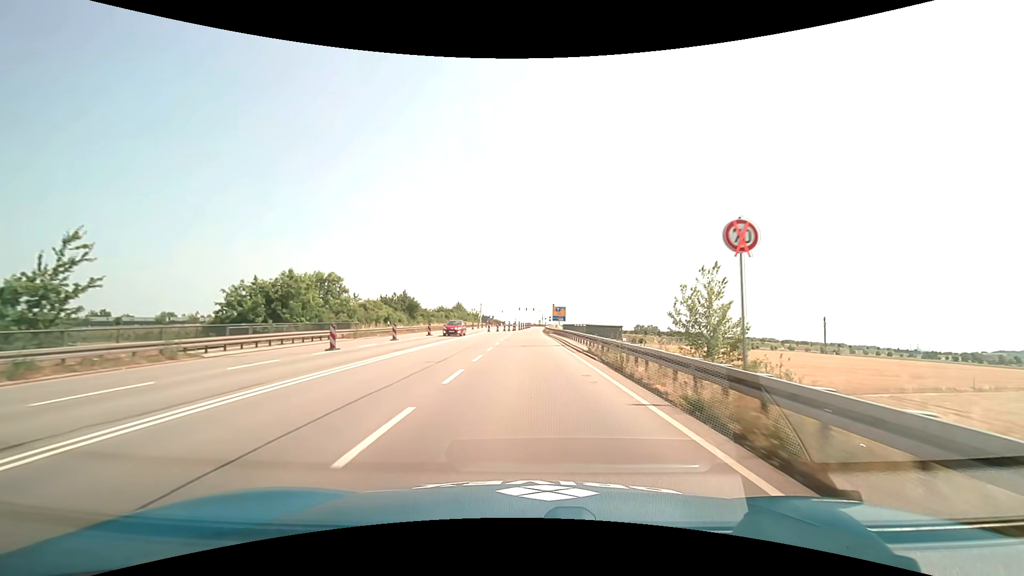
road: primary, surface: asphalt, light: Day
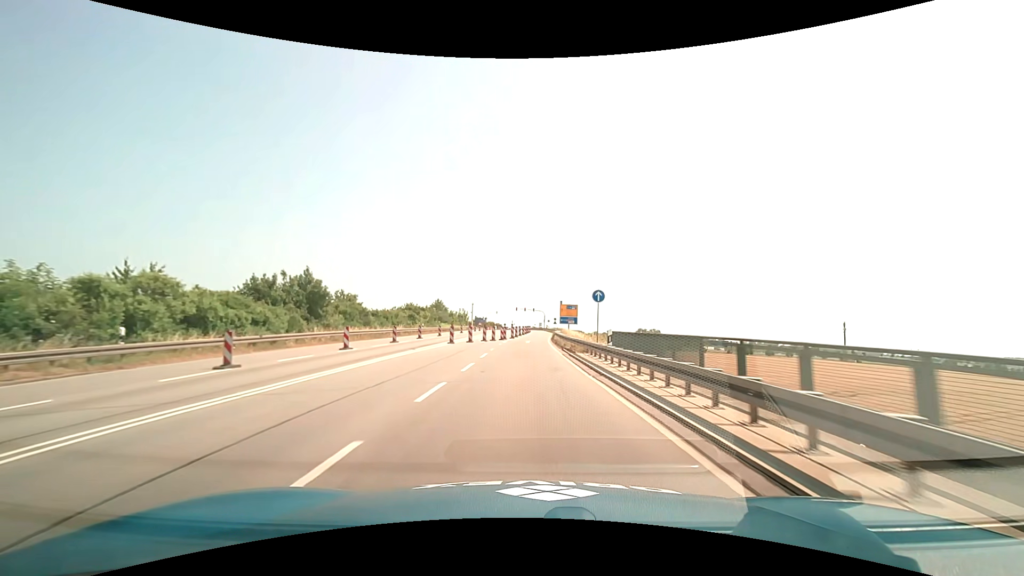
(0.0, +32.2) m; 0°
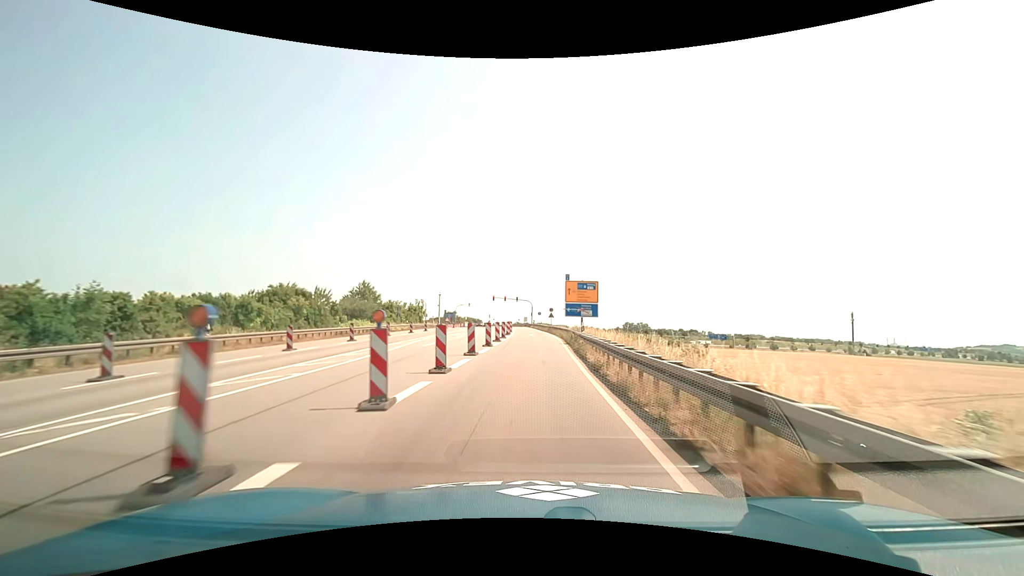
(+0.6, +42.9) m; +2°
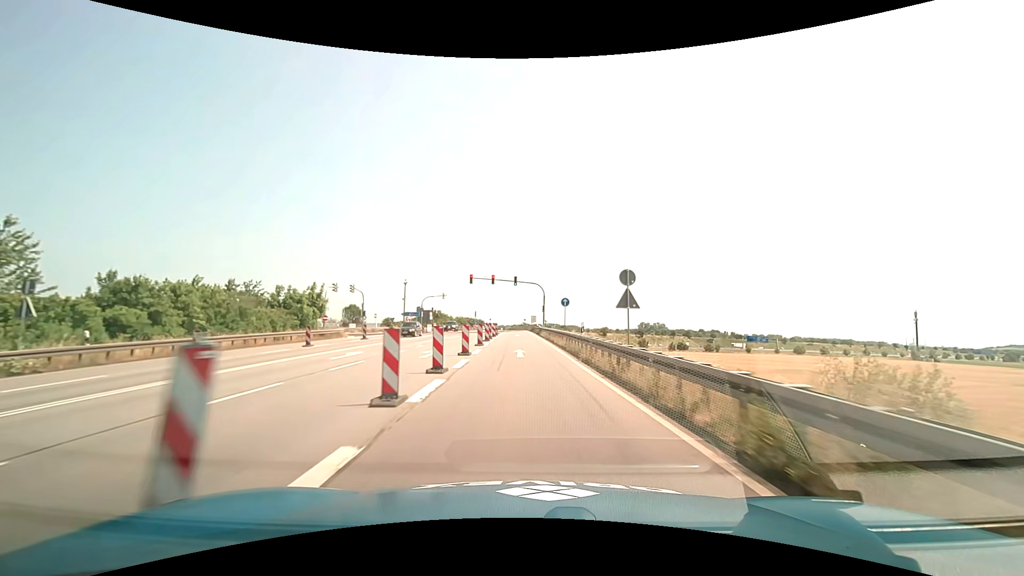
(+0.2, +53.6) m; -1°
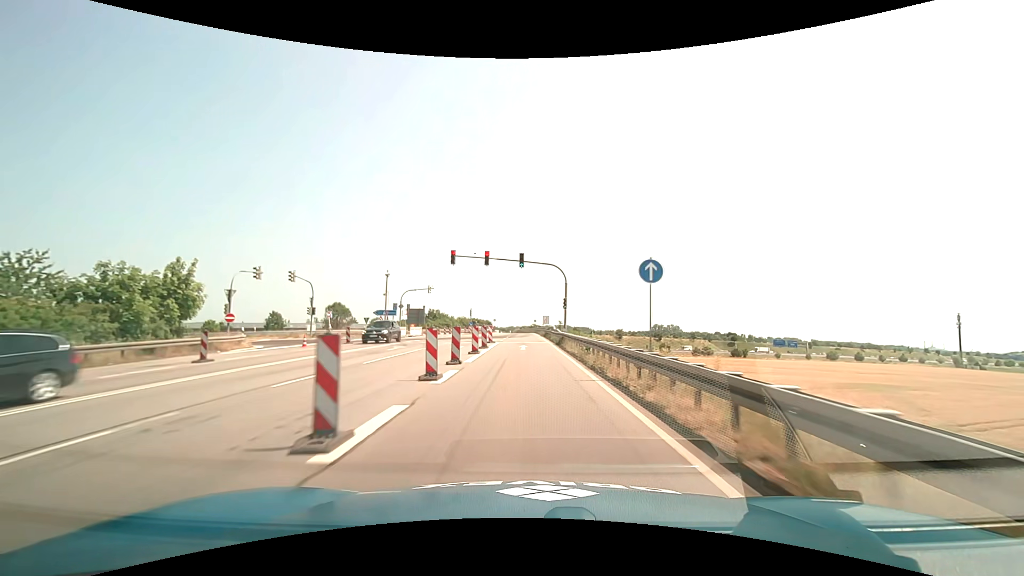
(-0.2, +21.5) m; -1°
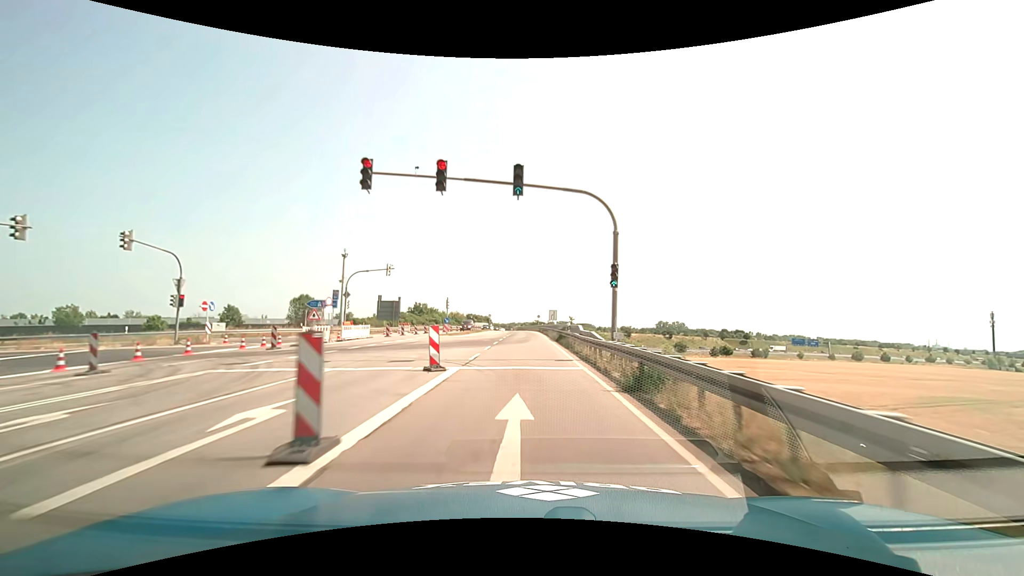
(-0.1, +21.5) m; 0°
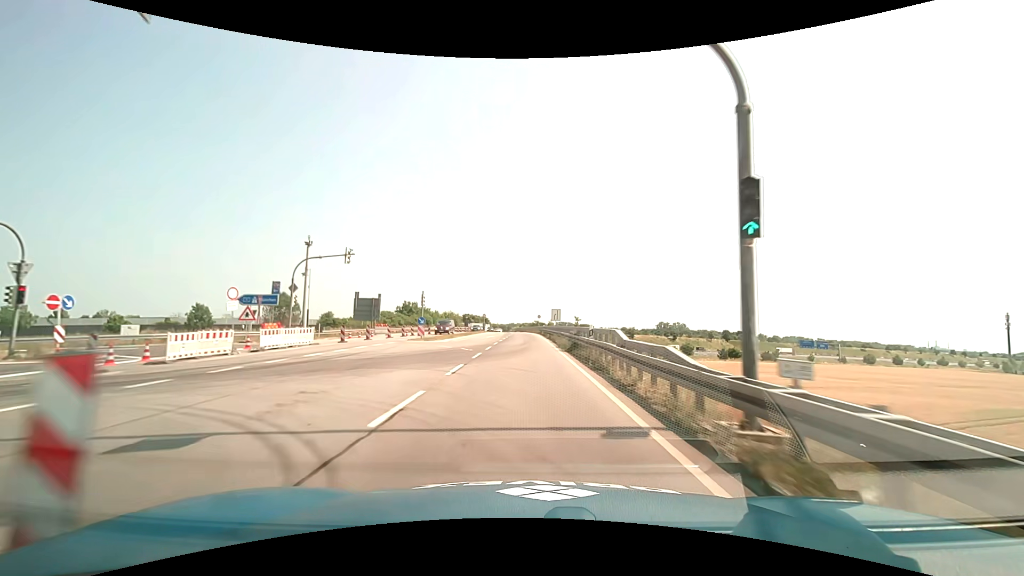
(0.0, +10.8) m; 0°
(0, +10) (0, +20) (0, +30) (0, +40) (0, +50) (0, +60) (-1, +70) (-1, +80) (-2, +90) (-2, +100) m
